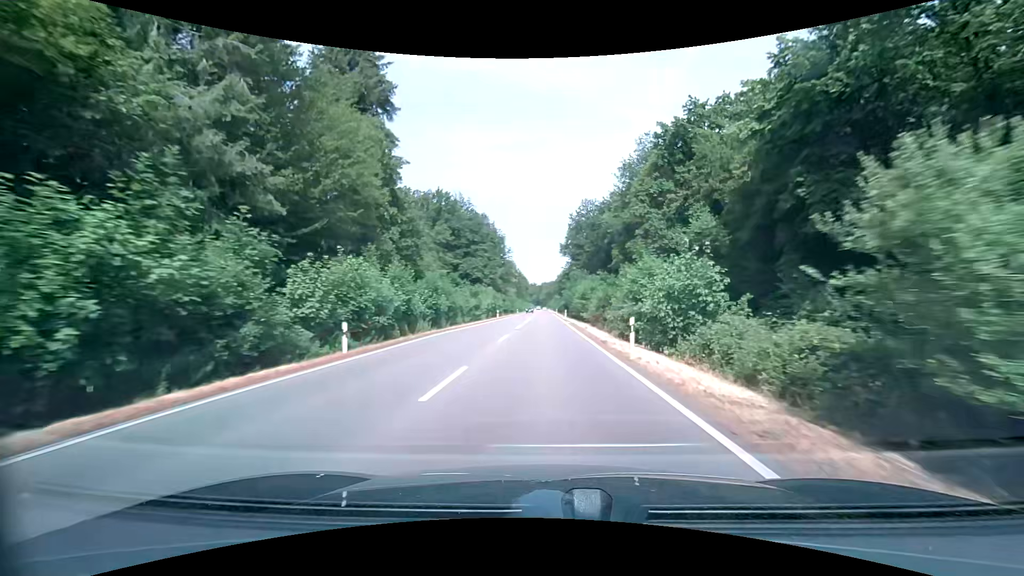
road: secondary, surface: asphalt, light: Day
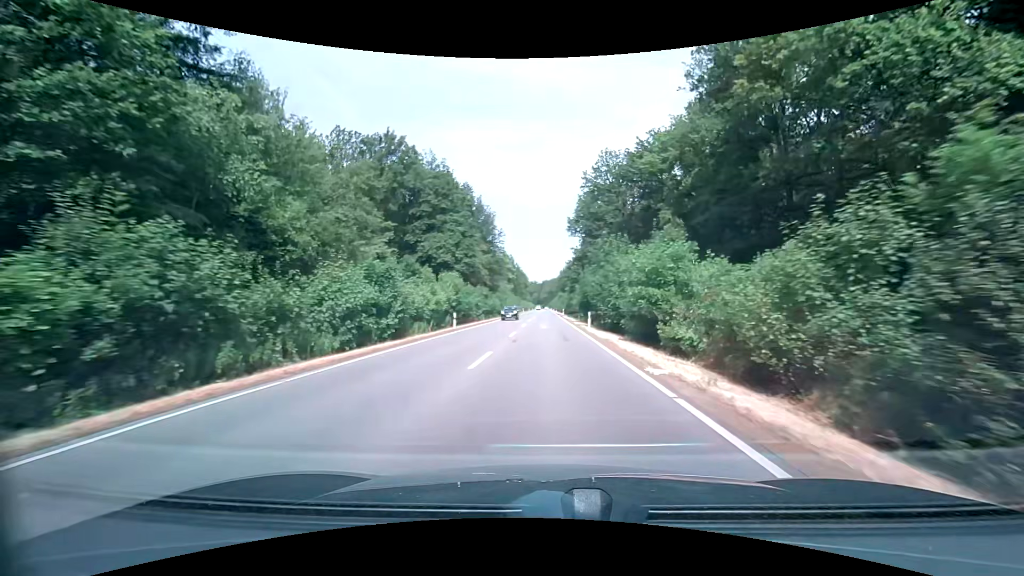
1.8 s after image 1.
(0.0, +32.4) m; 0°
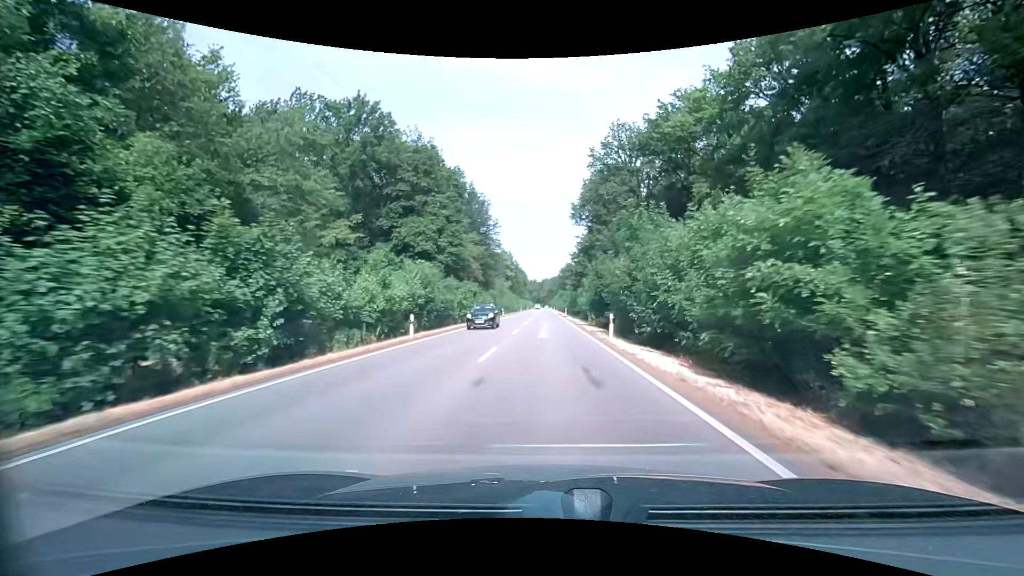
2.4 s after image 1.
(0.0, +10.7) m; 0°
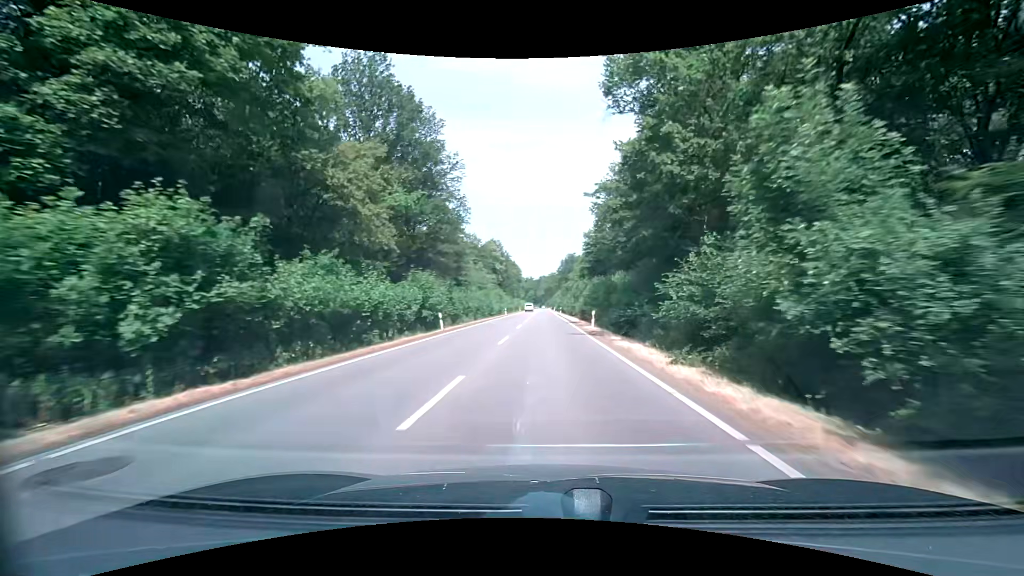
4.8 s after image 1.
(+0.3, +42.6) m; 0°
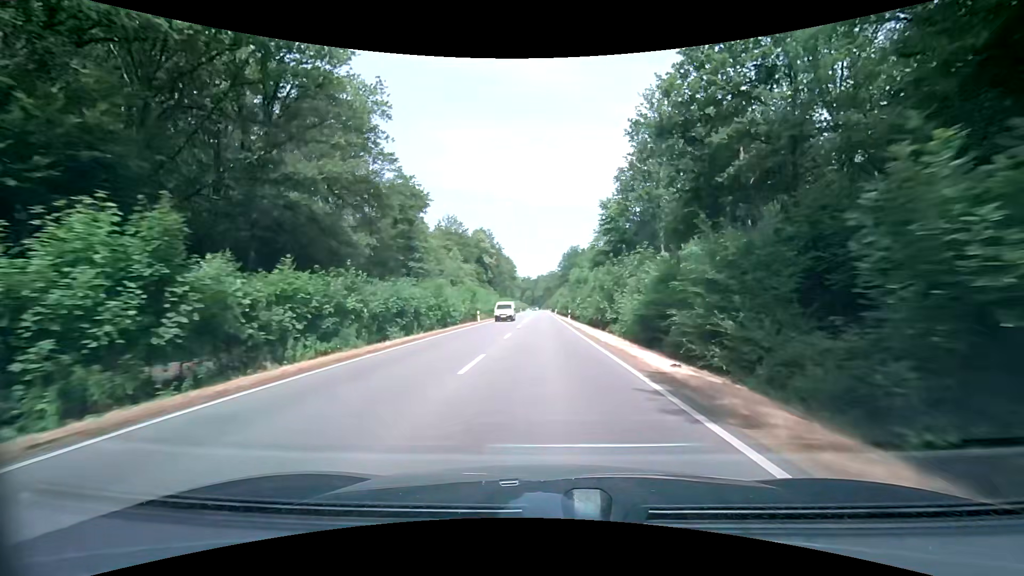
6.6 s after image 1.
(+0.1, +31.6) m; 0°
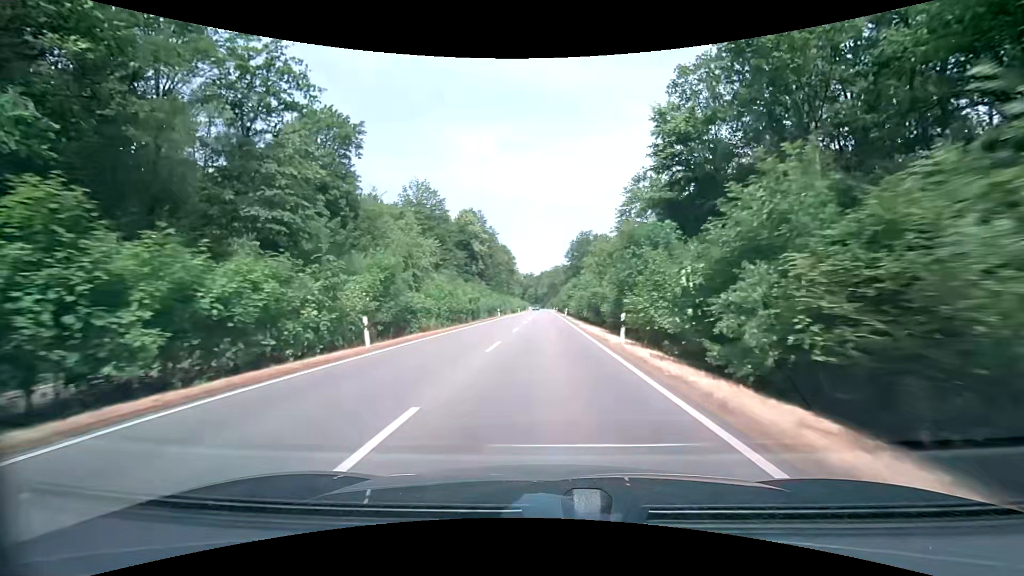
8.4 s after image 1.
(0.0, +31.5) m; -1°
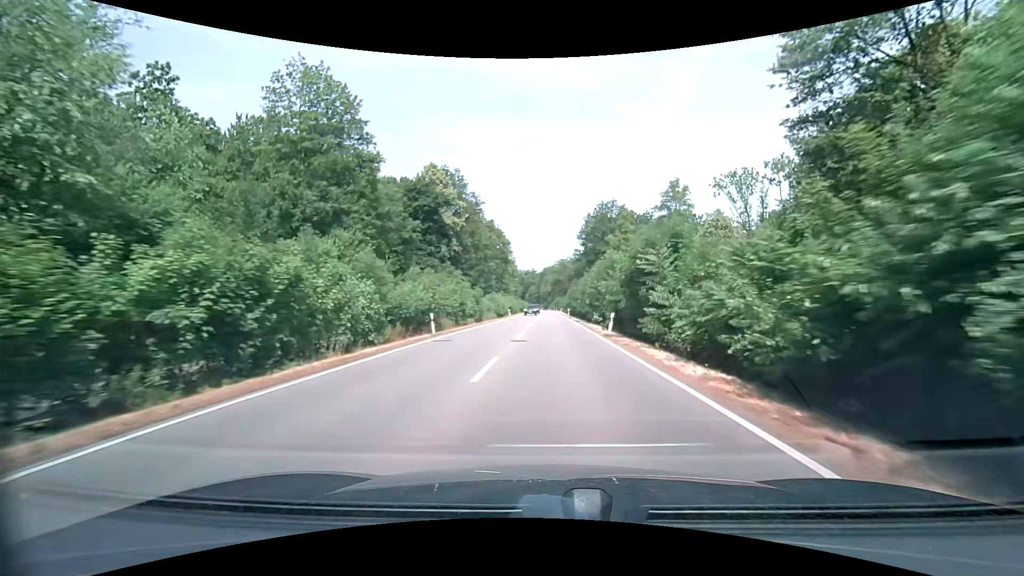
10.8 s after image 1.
(-0.1, +41.9) m; 0°
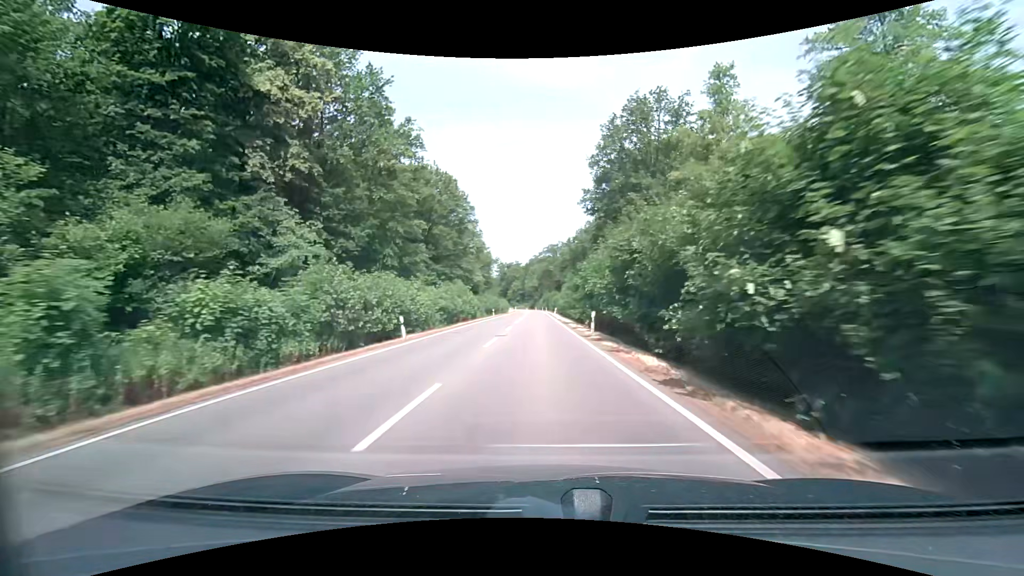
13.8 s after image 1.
(+1.0, +52.1) m; +2°
(0, +10) (0, +20) (0, +30) (-1, +40) (-1, +50) (-1, +60) (-1, +70) (-1, +80) (-1, +90) (-1, +100) m
